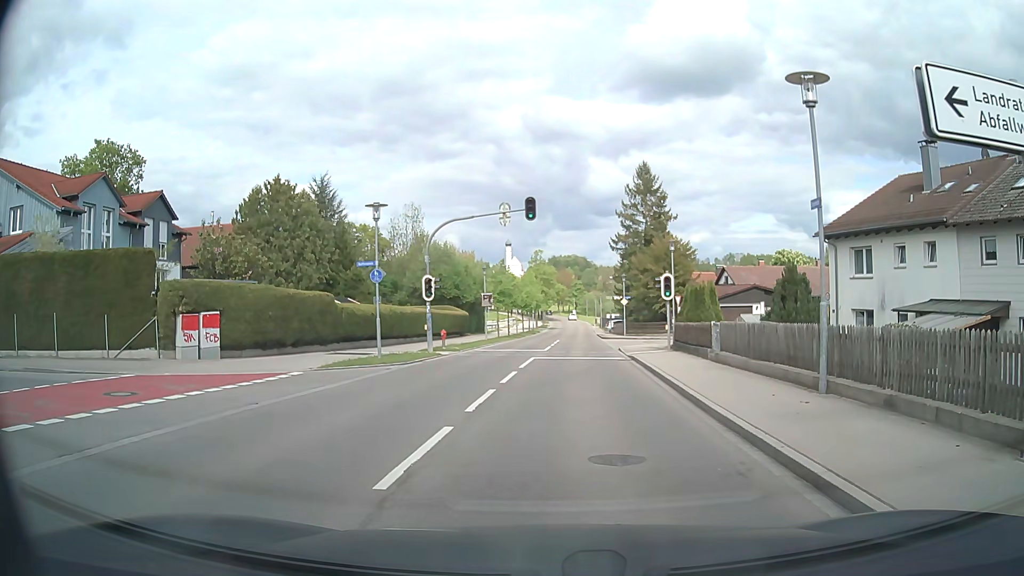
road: tertiary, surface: asphalt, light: Day
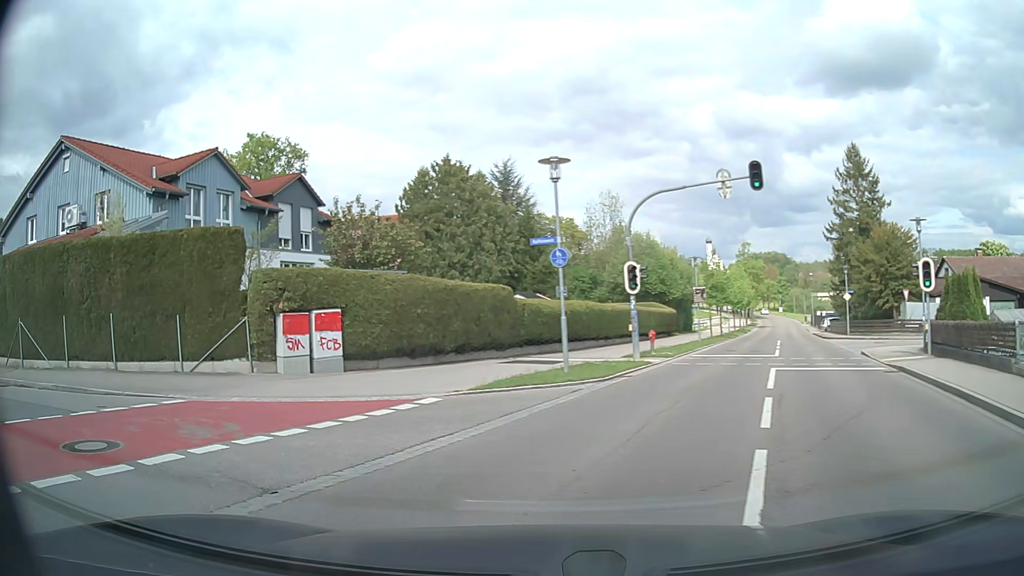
(-0.6, +6.2) m; -16°
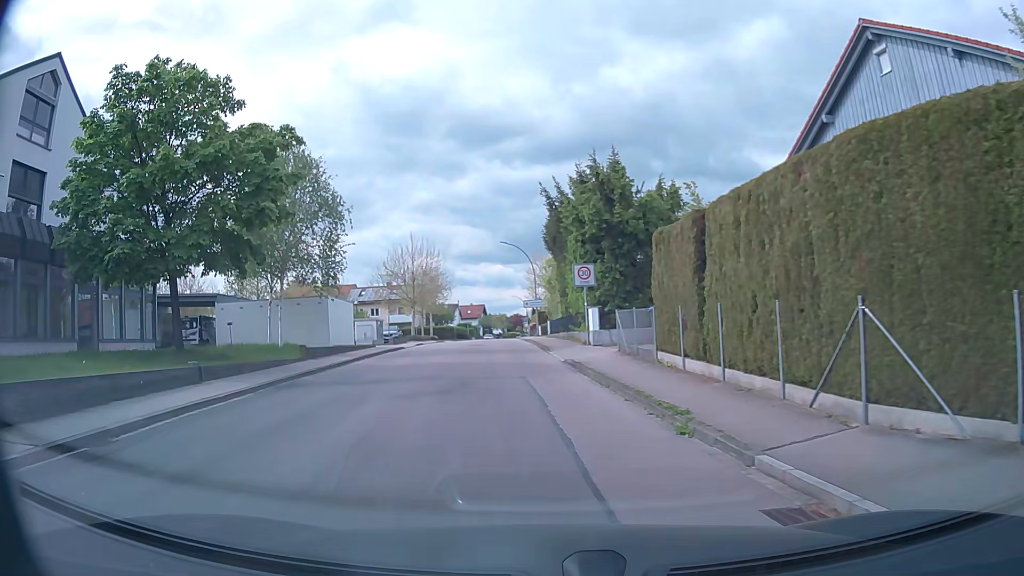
(-7.7, +9.3) m; -71°
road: residential
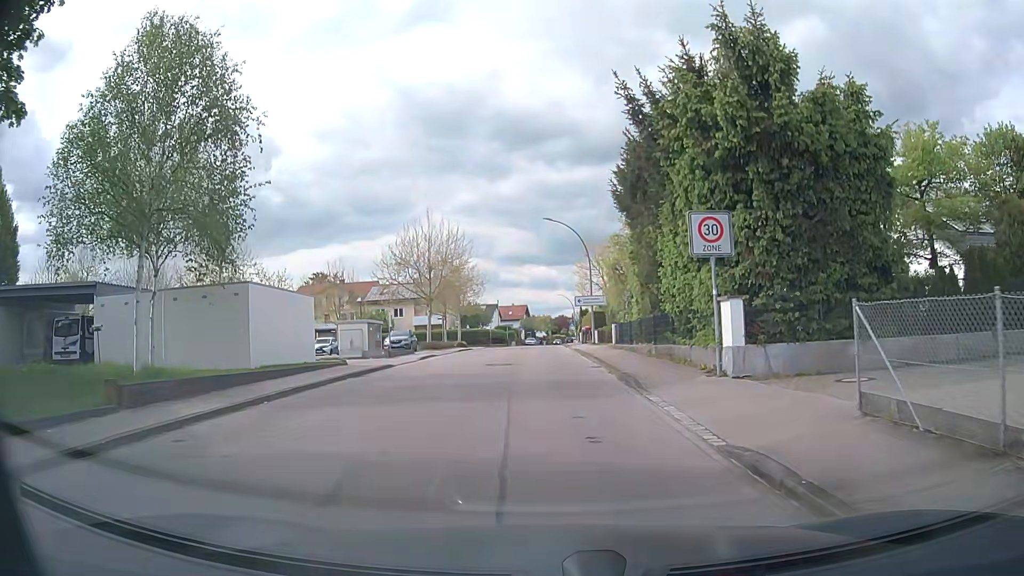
(-0.9, +14.1) m; -4°
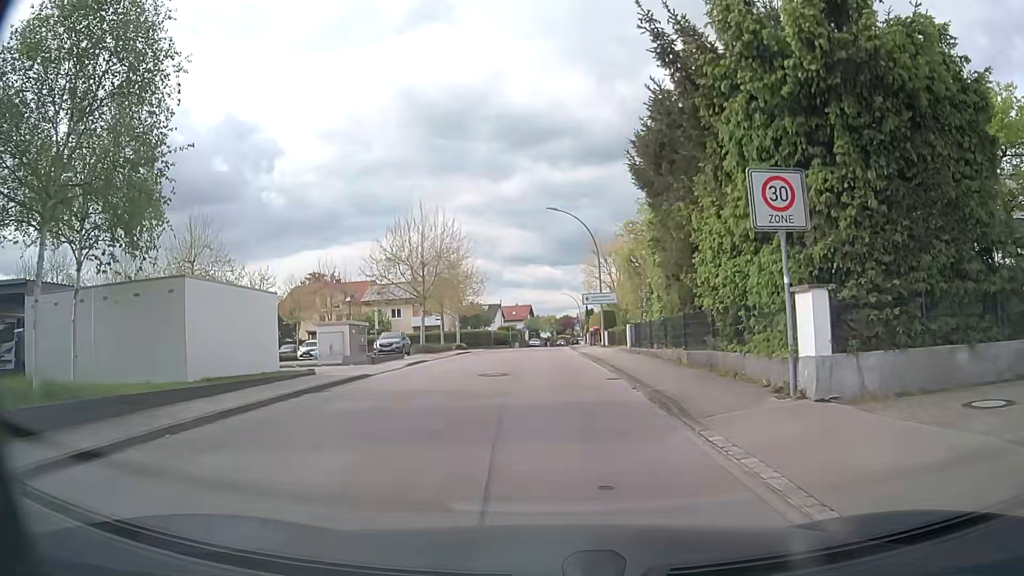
(0.0, +4.0) m; 0°
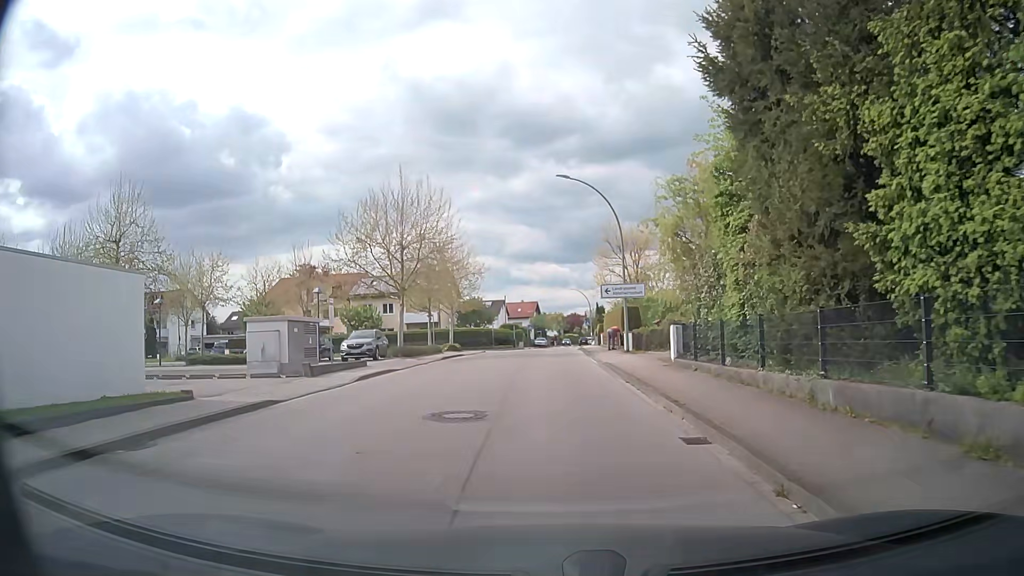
(-0.1, +8.1) m; -2°
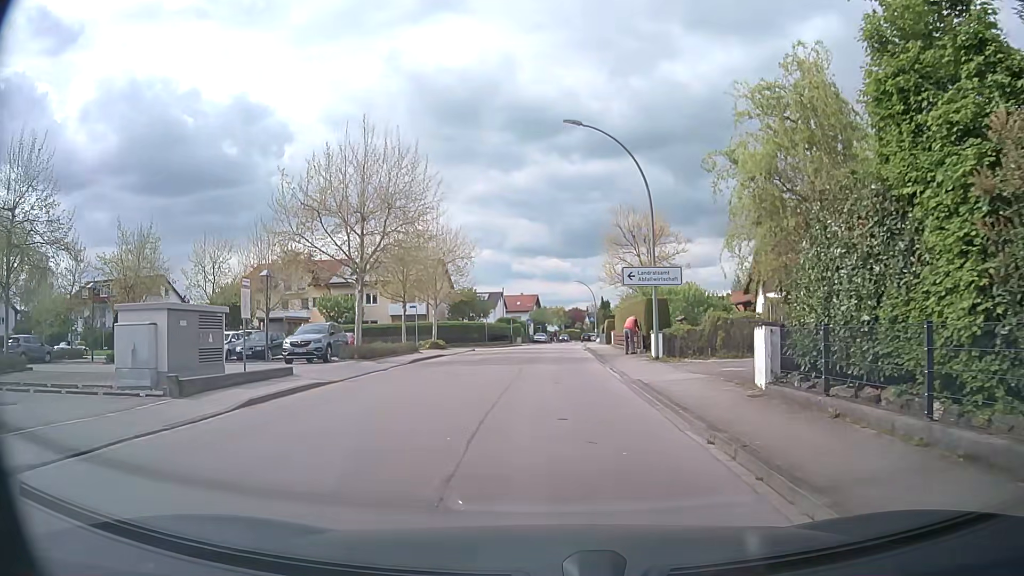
(0.0, +7.6) m; -1°
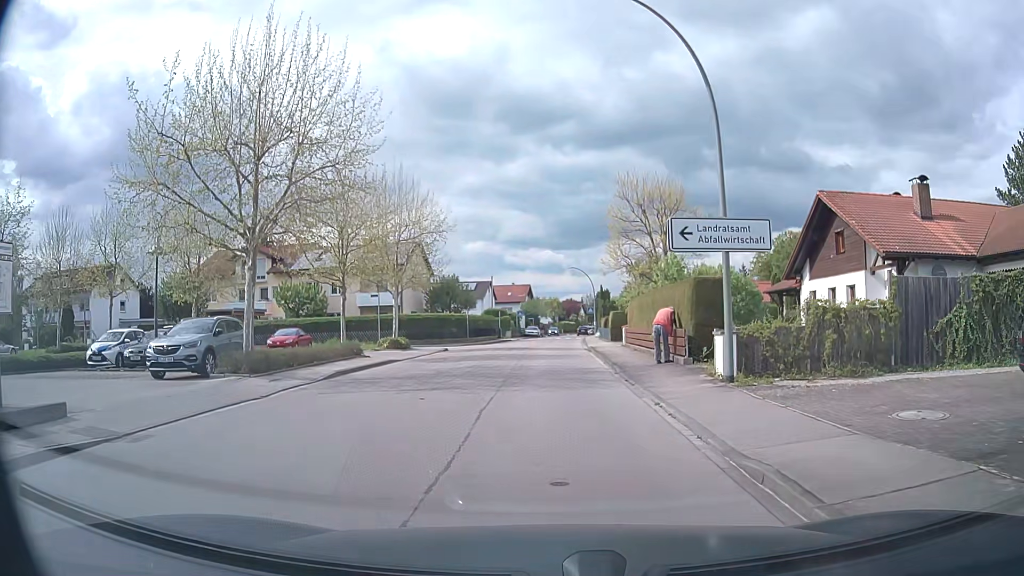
(+0.3, +9.2) m; +2°
